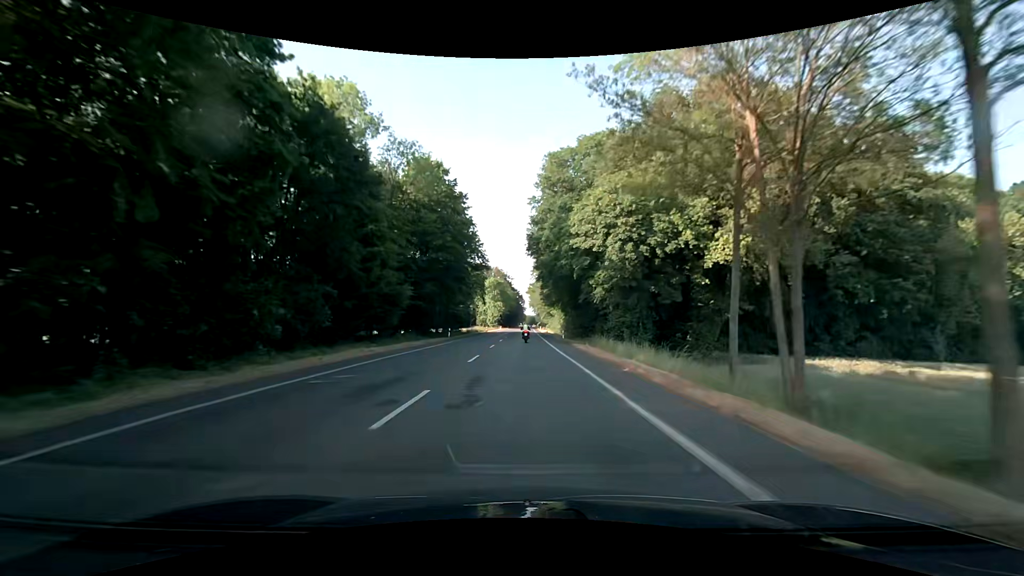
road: secondary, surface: asphalt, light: Day
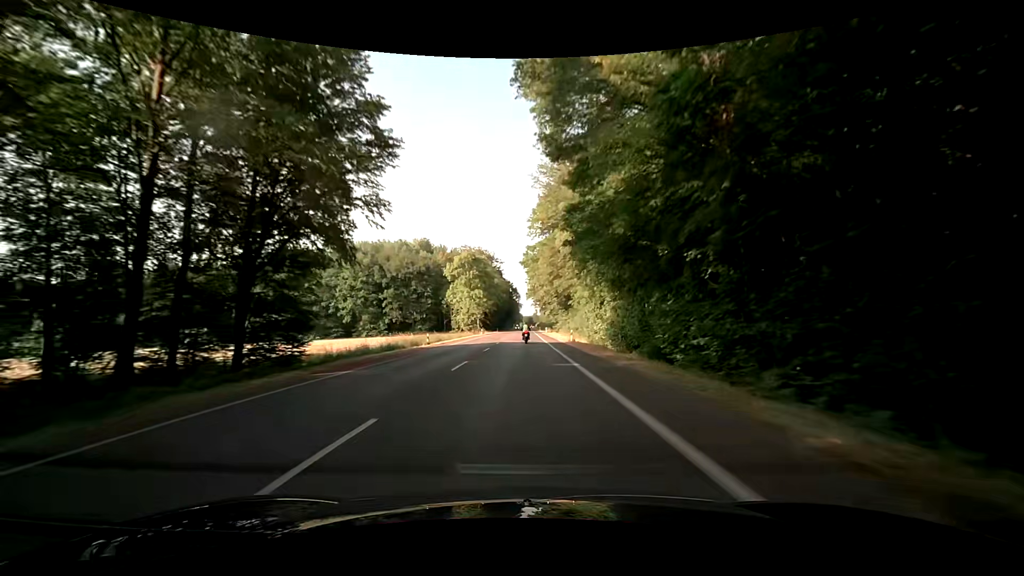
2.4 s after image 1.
(0.0, +59.8) m; 0°
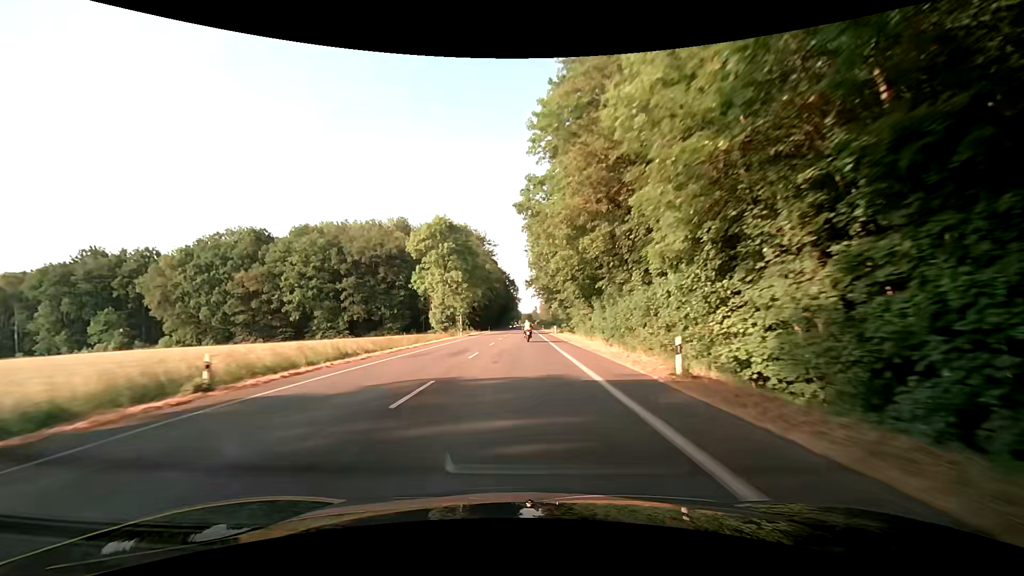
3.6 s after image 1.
(+0.1, +29.6) m; +1°
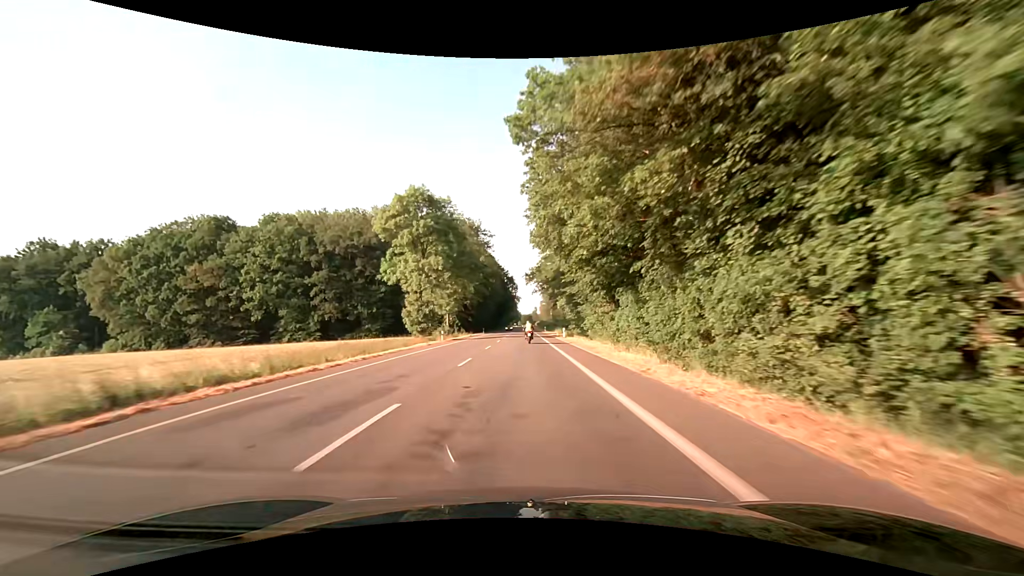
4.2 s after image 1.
(-0.1, +14.6) m; 0°
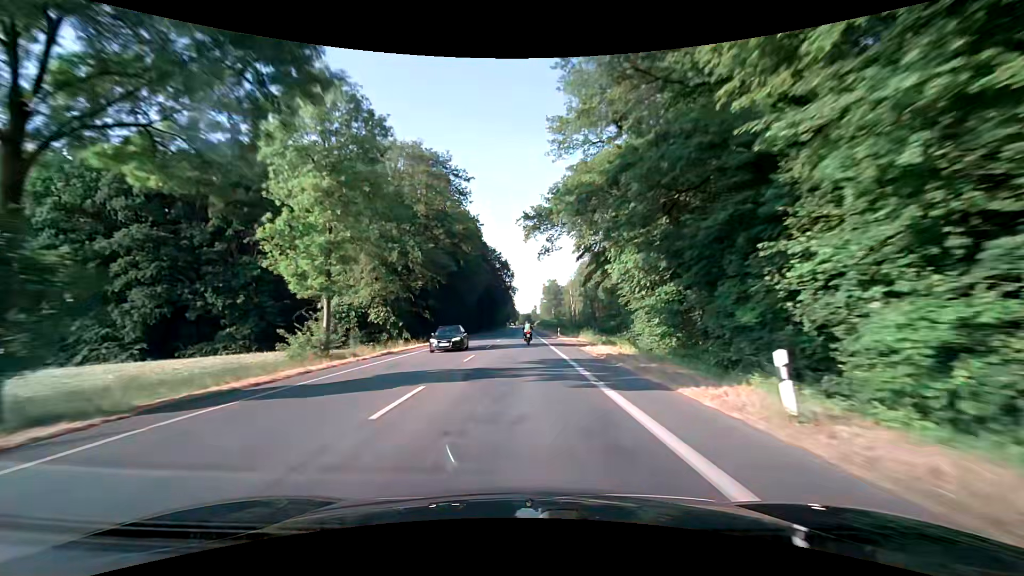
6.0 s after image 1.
(0.0, +42.8) m; 0°
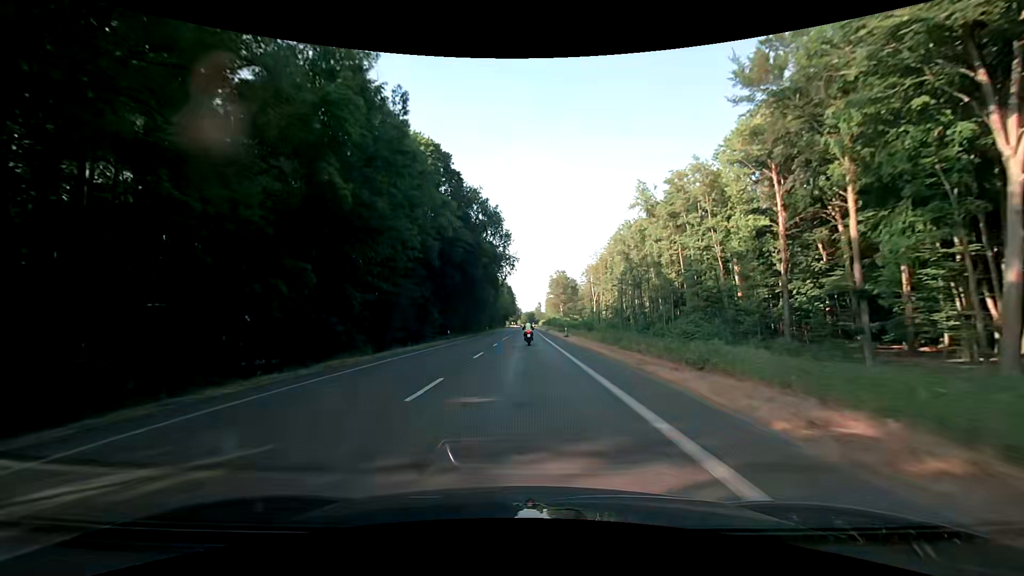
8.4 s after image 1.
(+0.2, +55.1) m; 0°
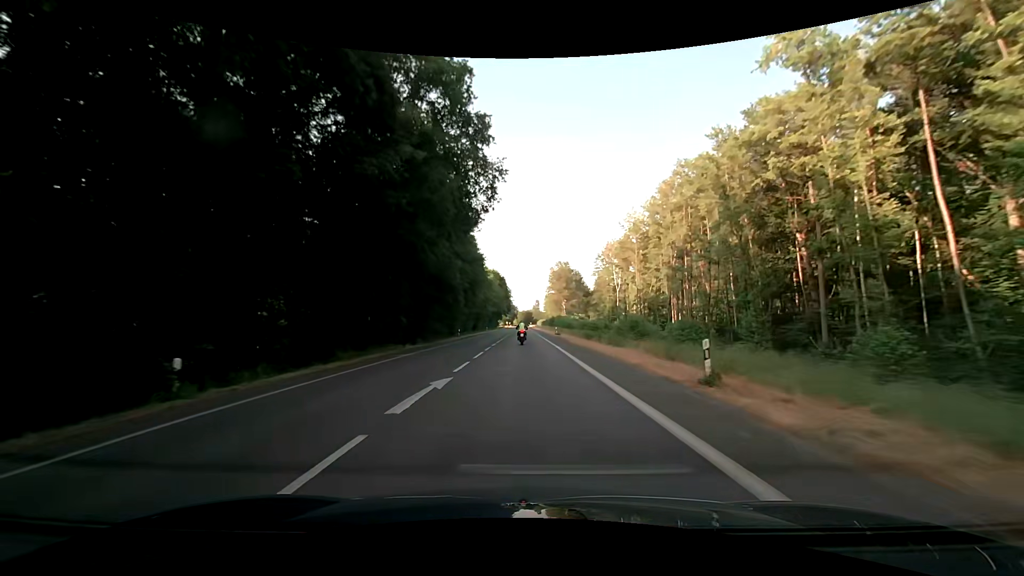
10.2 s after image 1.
(+0.3, +40.4) m; 0°
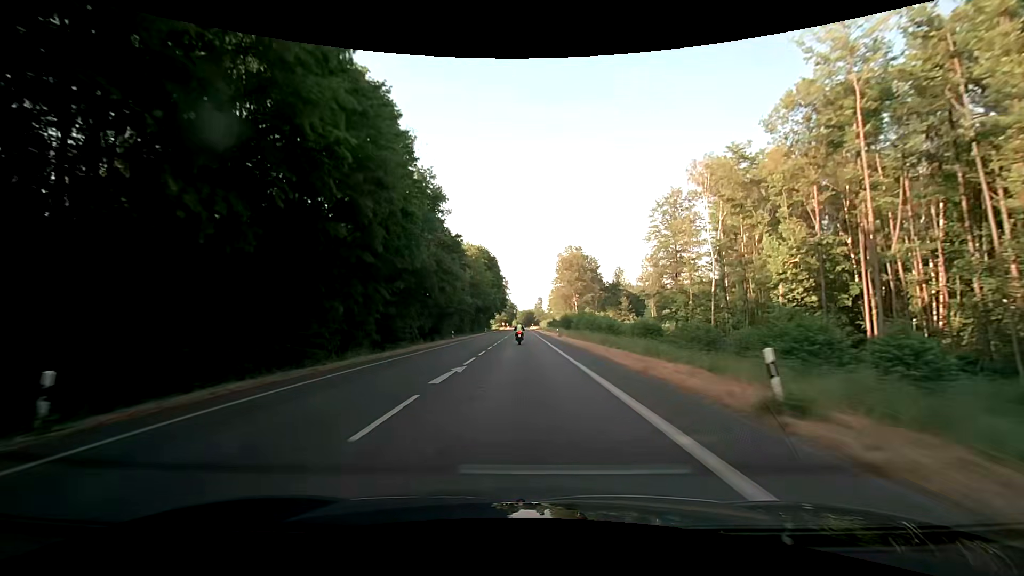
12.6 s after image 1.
(+0.2, +53.5) m; 0°
(0, +10) (0, +20) (0, +30) (0, +40) (0, +50) (0, +60) (0, +70) (0, +80) (0, +90) (0, +100) m
